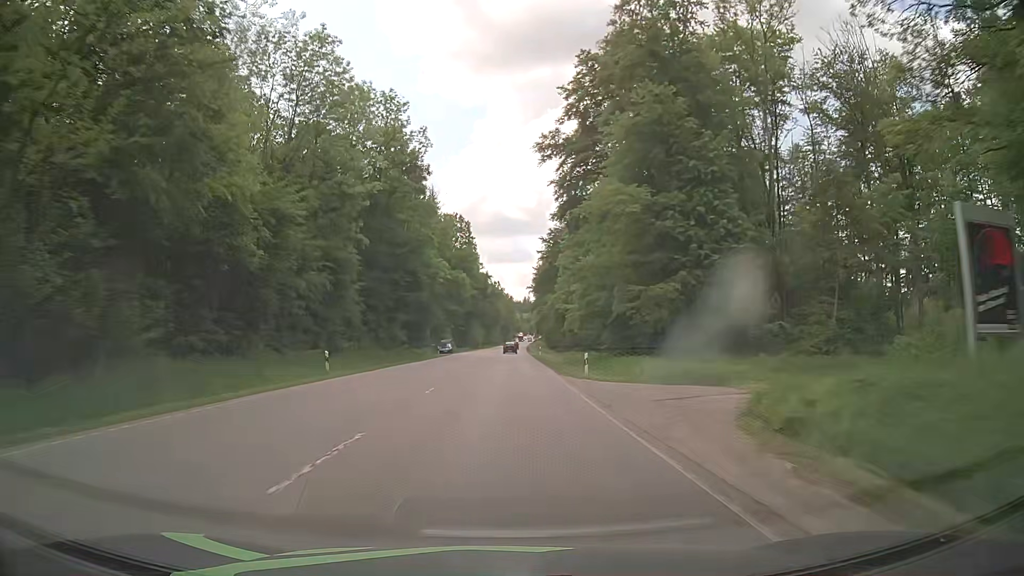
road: secondary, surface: asphalt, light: Day
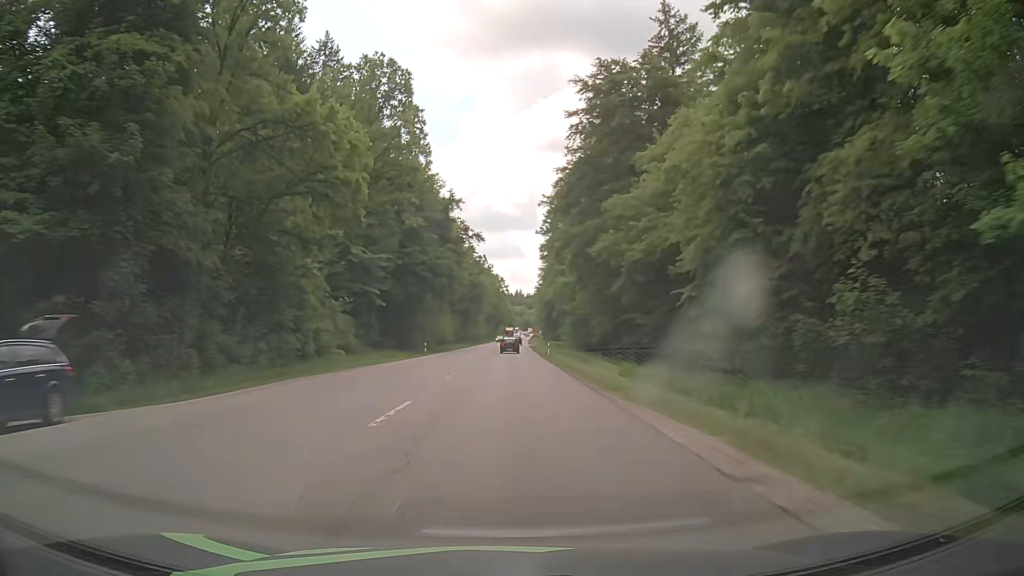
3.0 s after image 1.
(+0.9, +79.4) m; +1°
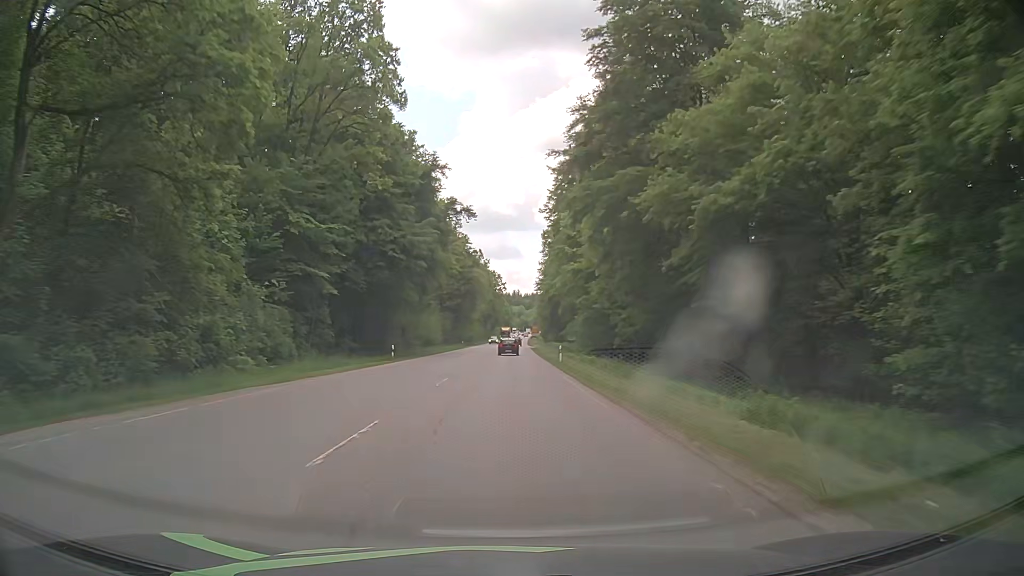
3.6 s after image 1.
(0.0, +15.1) m; 0°
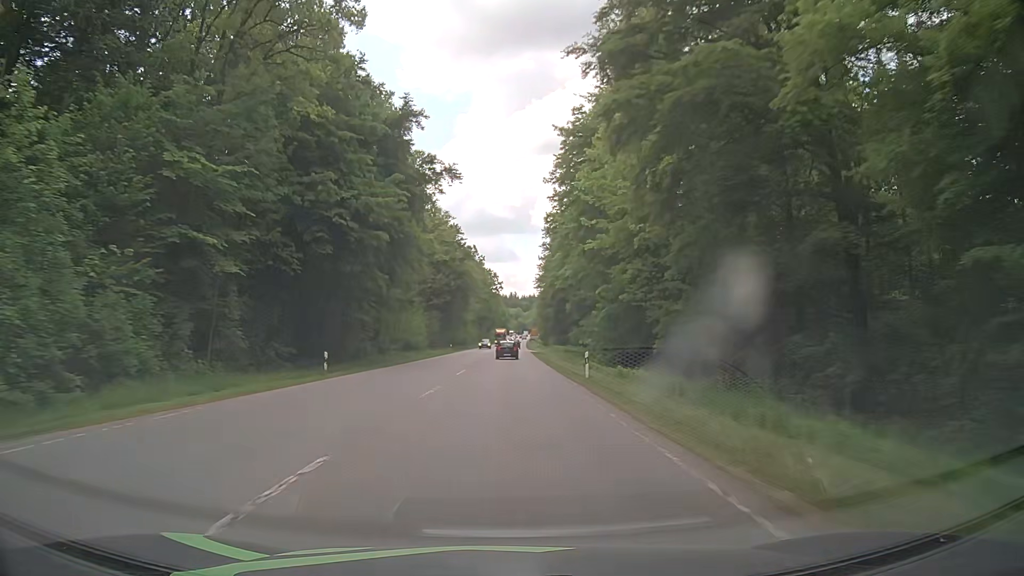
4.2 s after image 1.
(+0.1, +15.1) m; 0°
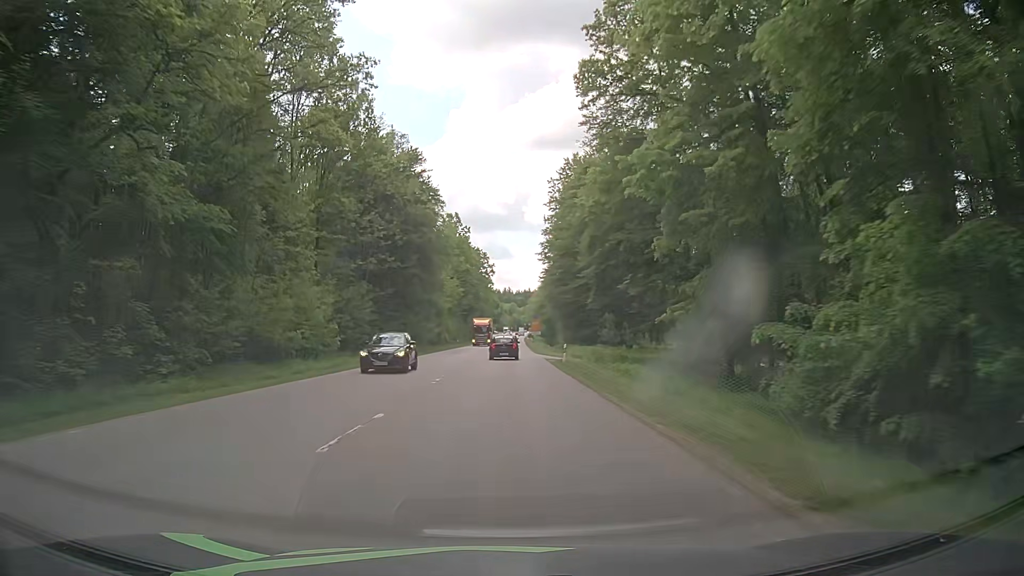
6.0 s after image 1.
(+0.5, +43.8) m; +1°
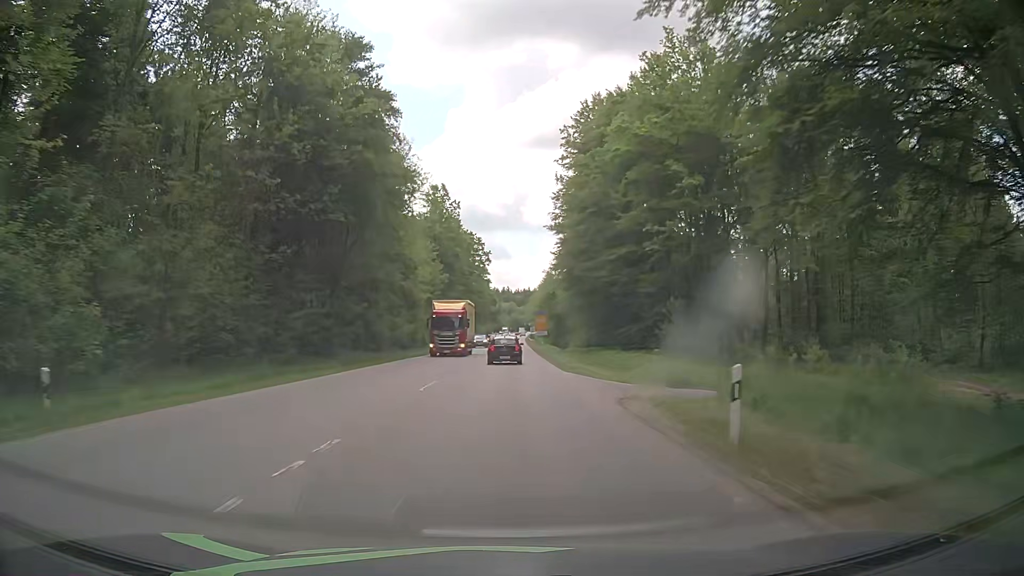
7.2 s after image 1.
(-0.3, +26.9) m; -1°
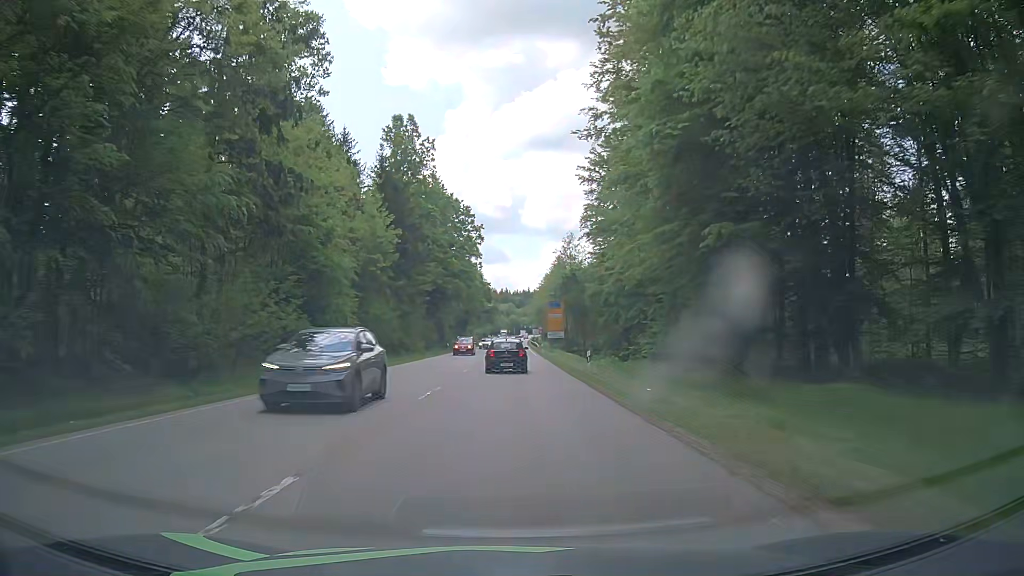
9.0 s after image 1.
(+0.2, +37.7) m; 0°
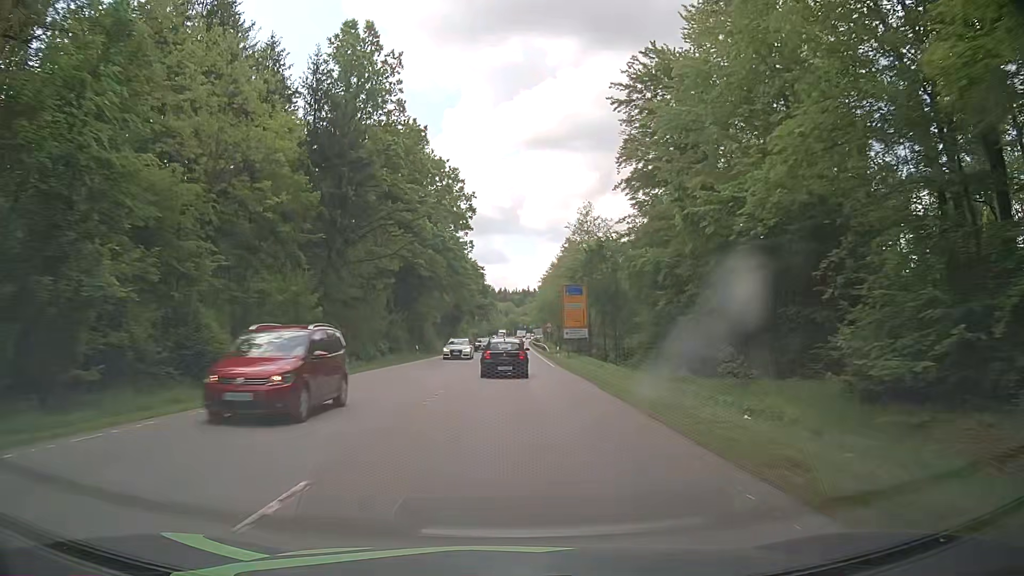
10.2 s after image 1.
(0.0, +24.5) m; 0°
(0, +10) (0, +20) (0, +30) (0, +40) (0, +50) (0, +60) (+1, +70) (+1, +80) (+1, +90) (+1, +100) m
